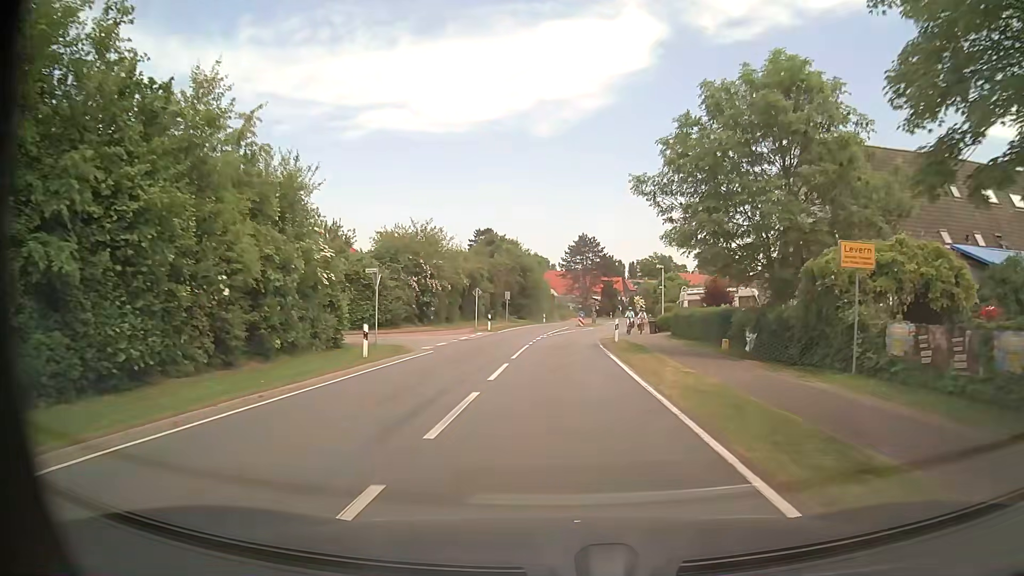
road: secondary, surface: asphalt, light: Day
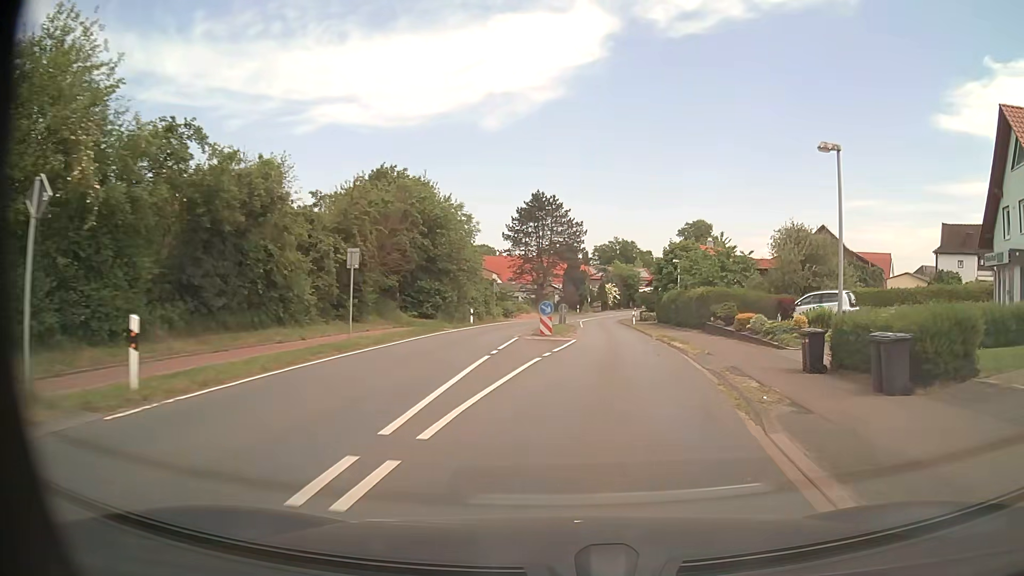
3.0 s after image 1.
(+0.4, +36.8) m; +5°
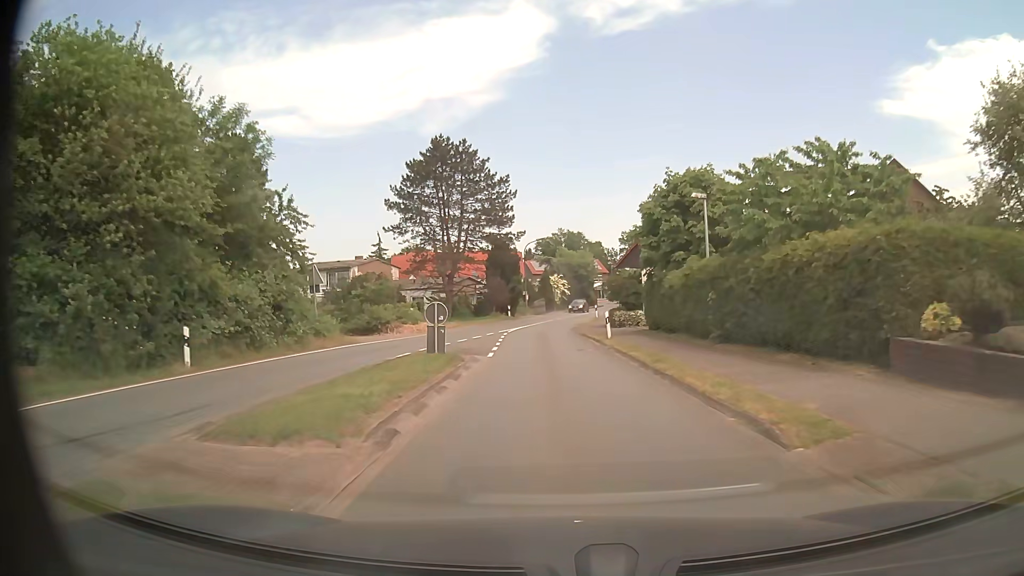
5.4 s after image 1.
(+1.9, +28.5) m; +4°
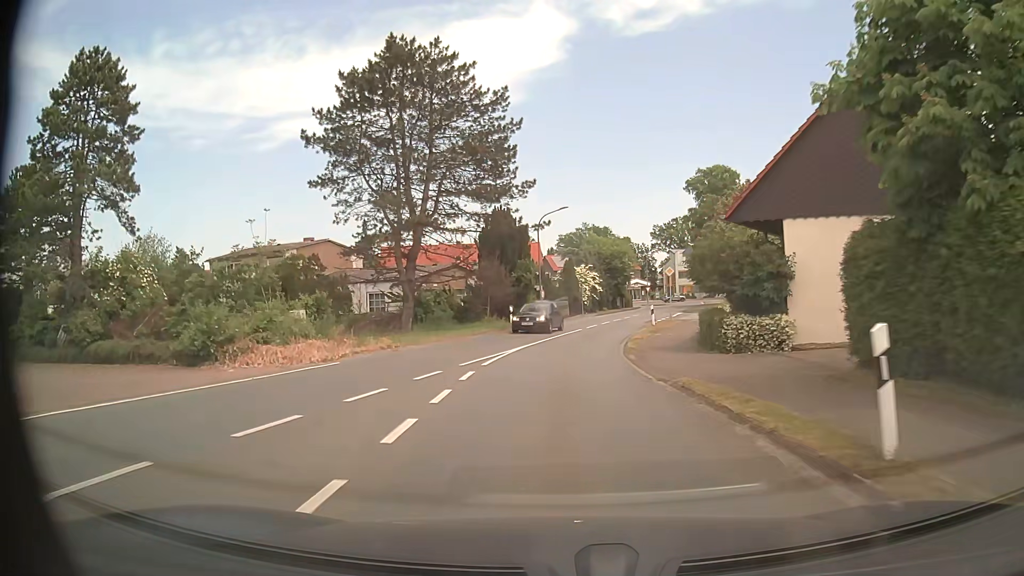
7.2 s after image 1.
(-0.4, +21.1) m; -2°
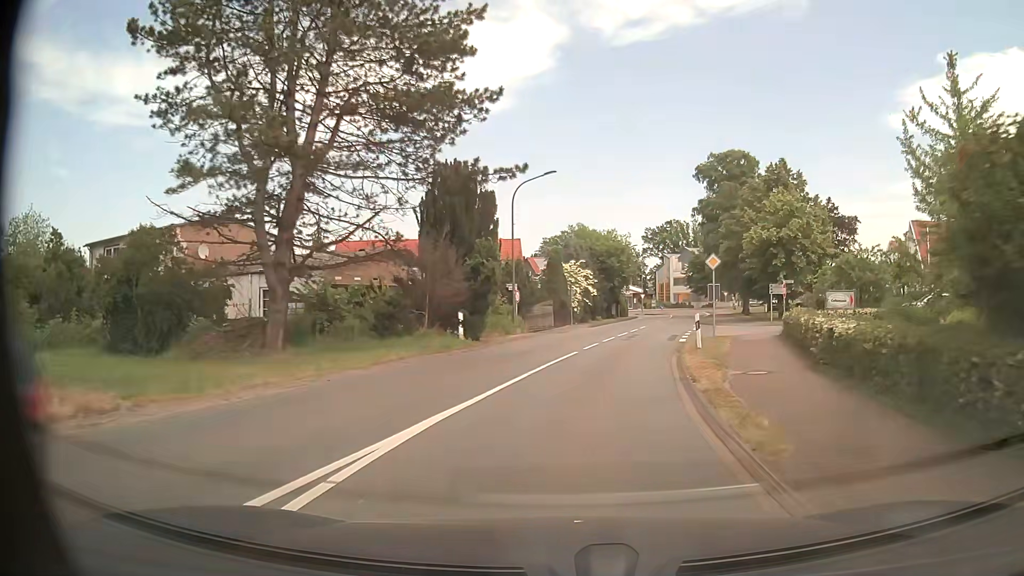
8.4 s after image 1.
(0.0, +13.8) m; +1°
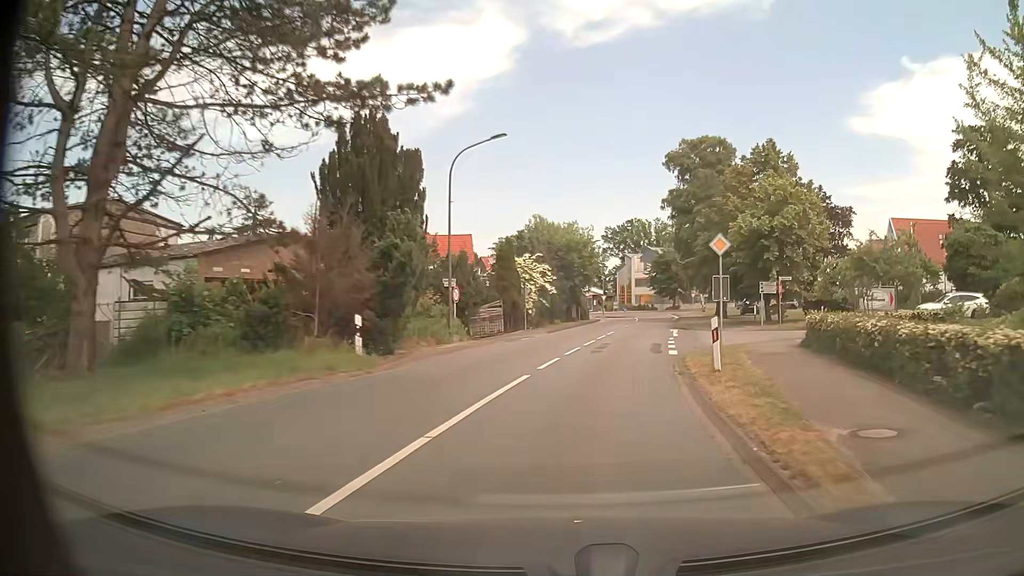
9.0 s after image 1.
(+0.2, +7.0) m; +3°
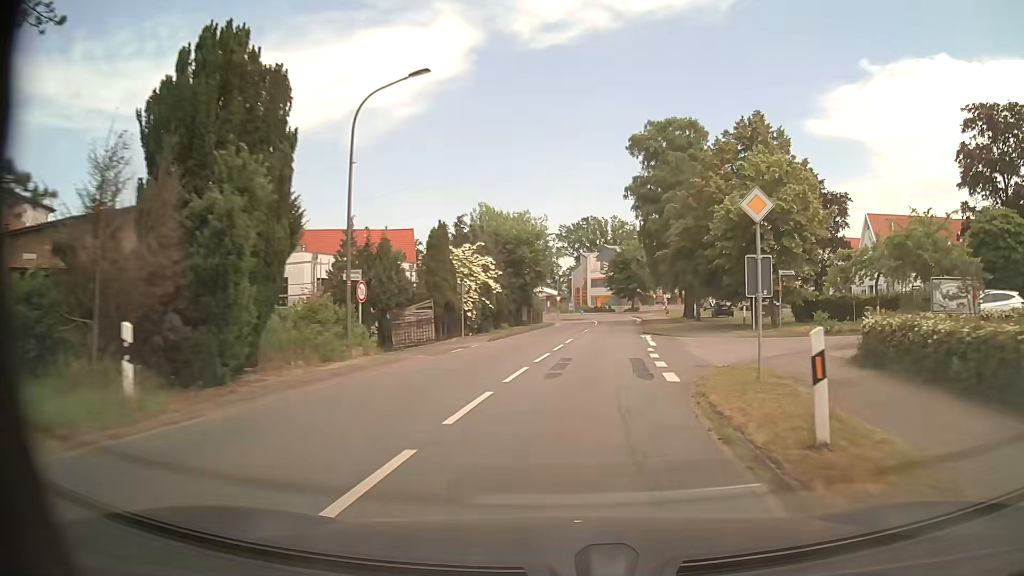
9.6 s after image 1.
(+0.3, +7.1) m; +4°
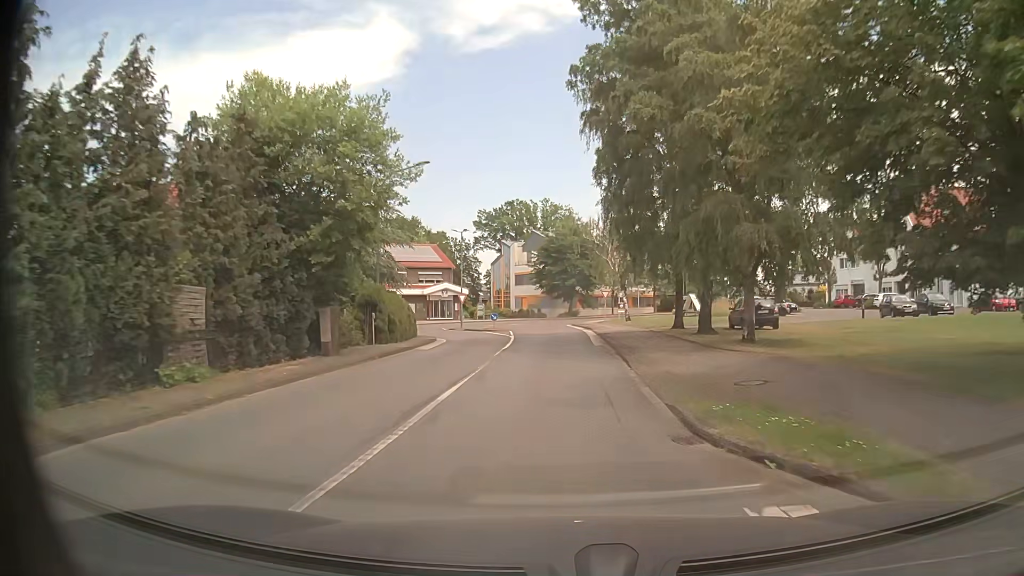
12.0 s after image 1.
(+2.5, +28.7) m; +7°
